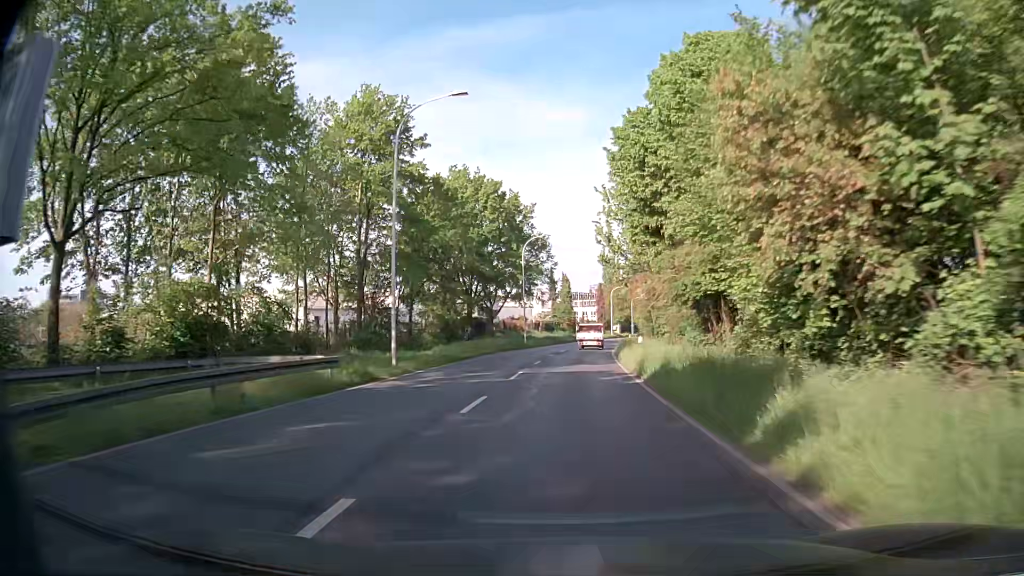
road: secondary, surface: asphalt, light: Day
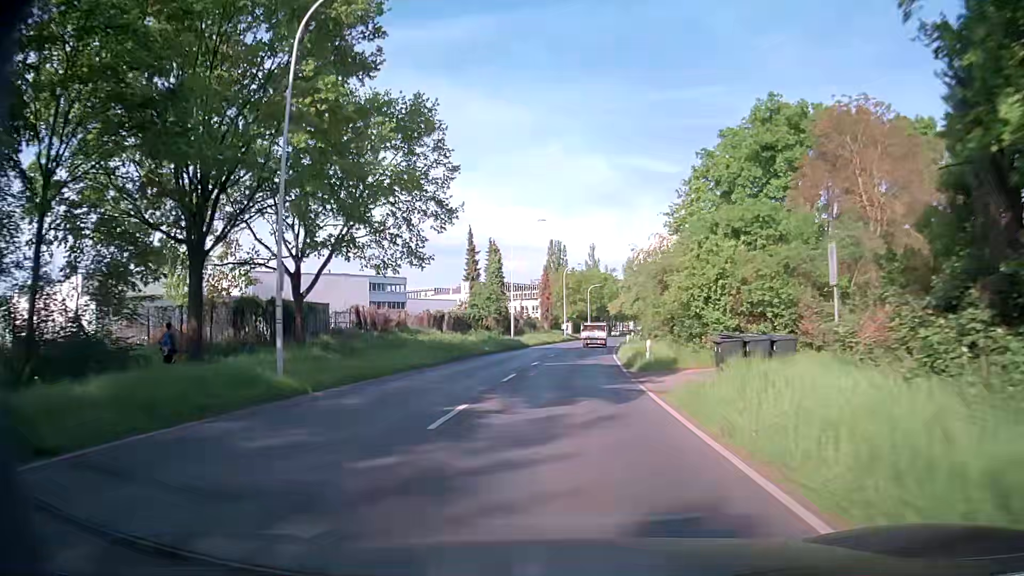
(+2.2, +46.6) m; +5°
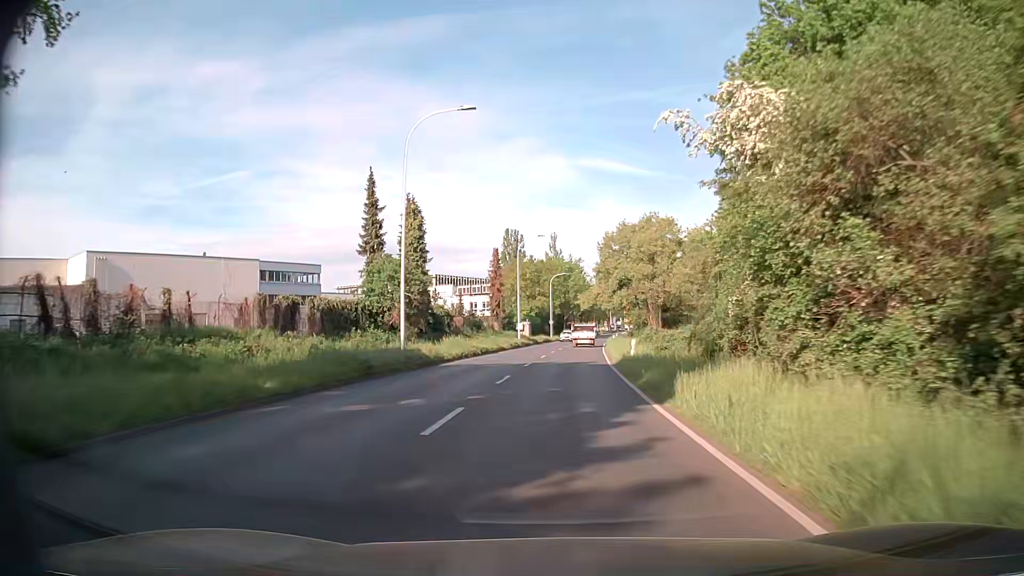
(+0.6, +27.4) m; +2°
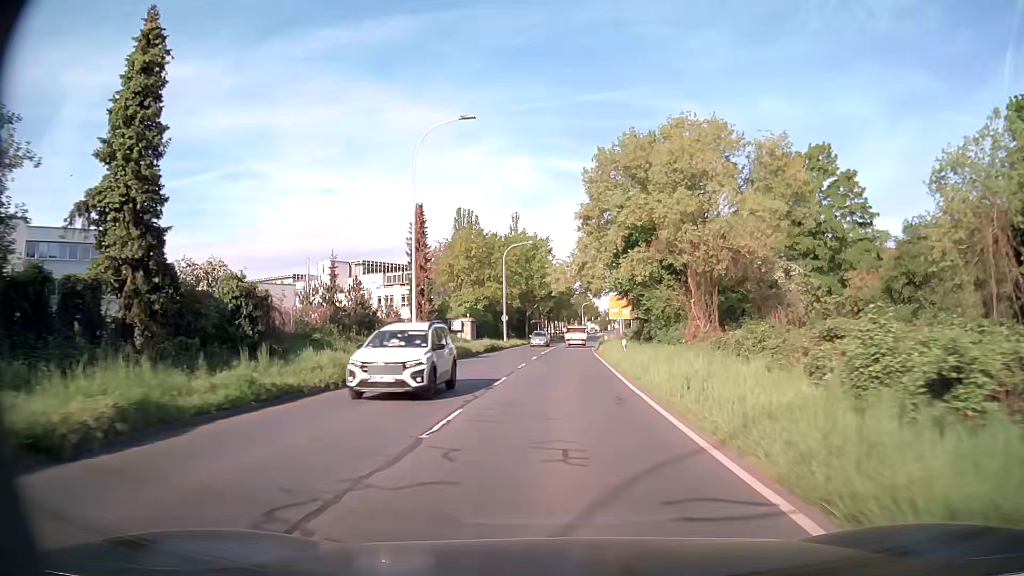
(+1.4, +35.9) m; +4°
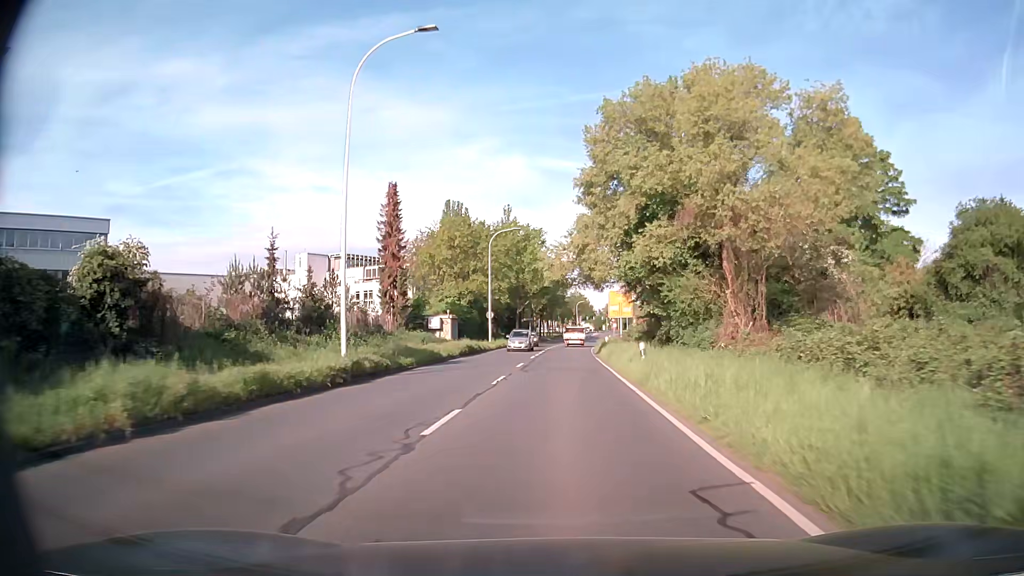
(0.0, +8.9) m; 0°
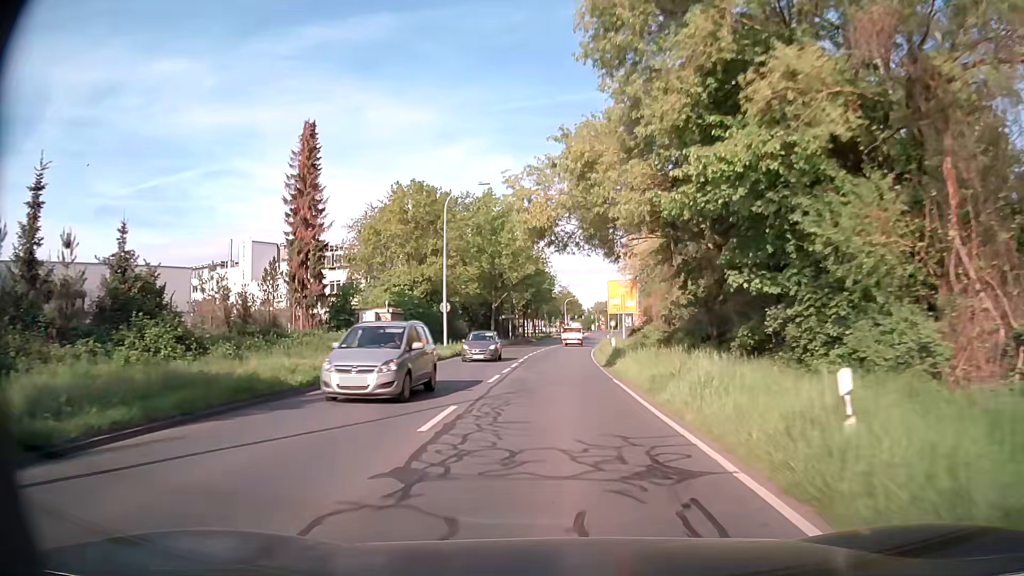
(+0.3, +17.6) m; +2°
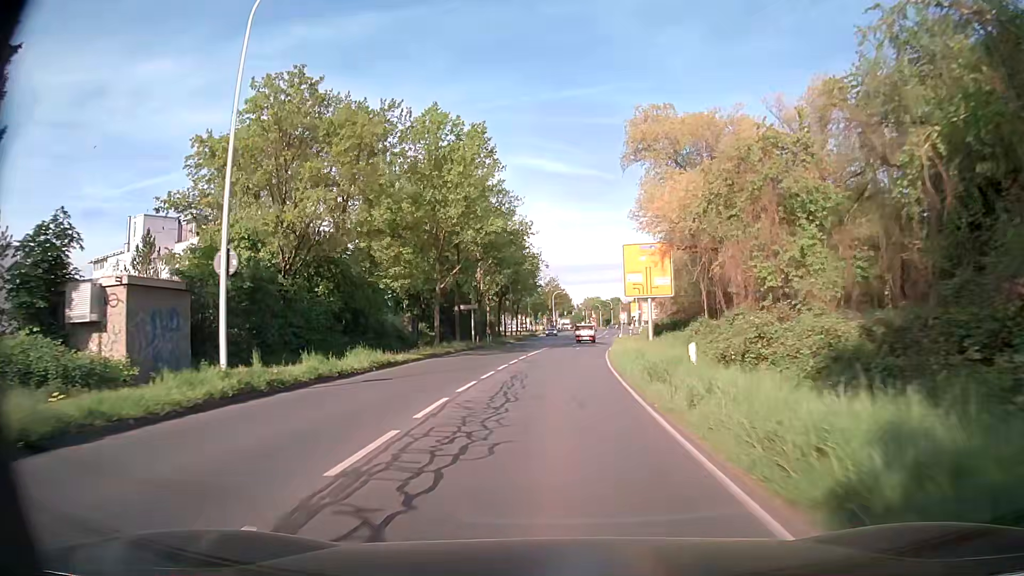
(+0.2, +26.1) m; +1°
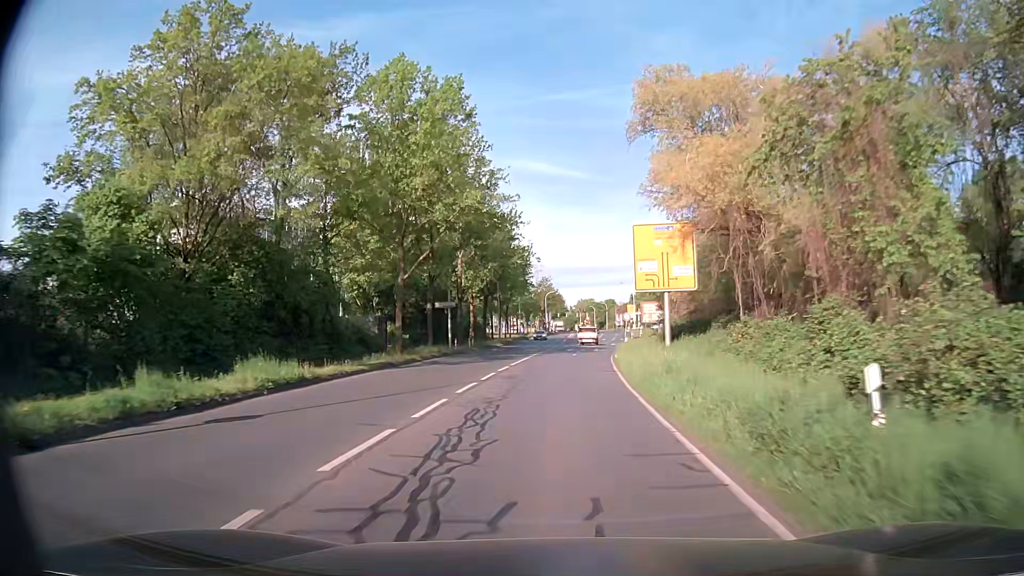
(0.0, +8.6) m; +1°
(0, +10) (0, +20) (+1, +30) (+2, +40) (+3, +50) (+4, +60) (+5, +70) (+6, +80) (+8, +90) (+9, +99) m
